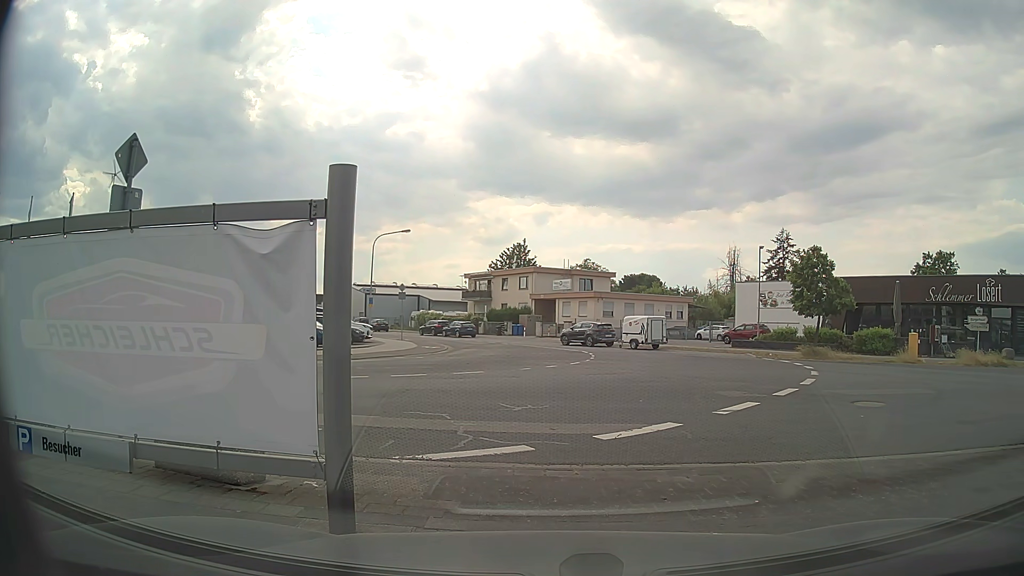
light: Day
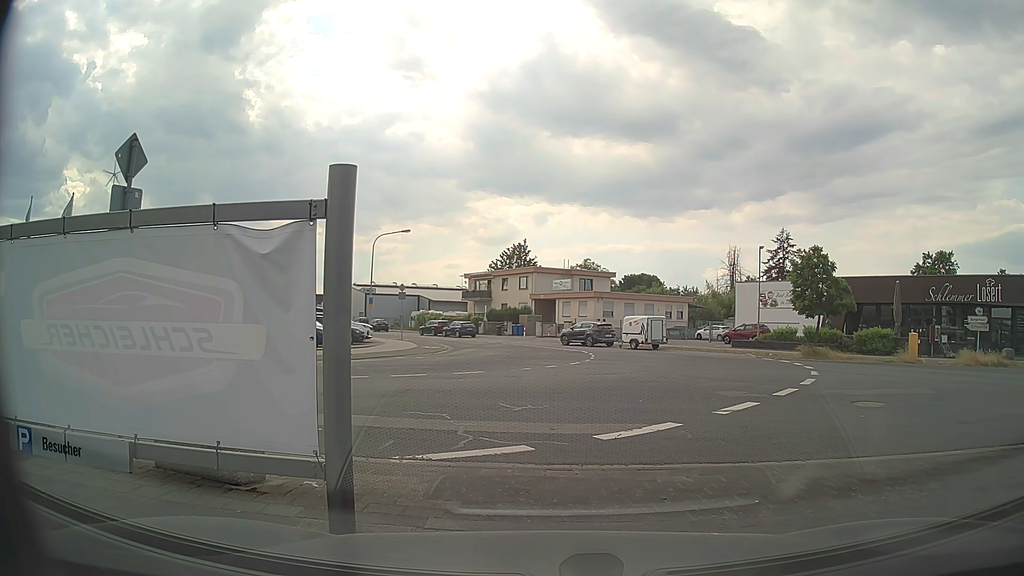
(0.0, 0.0) m; 0°
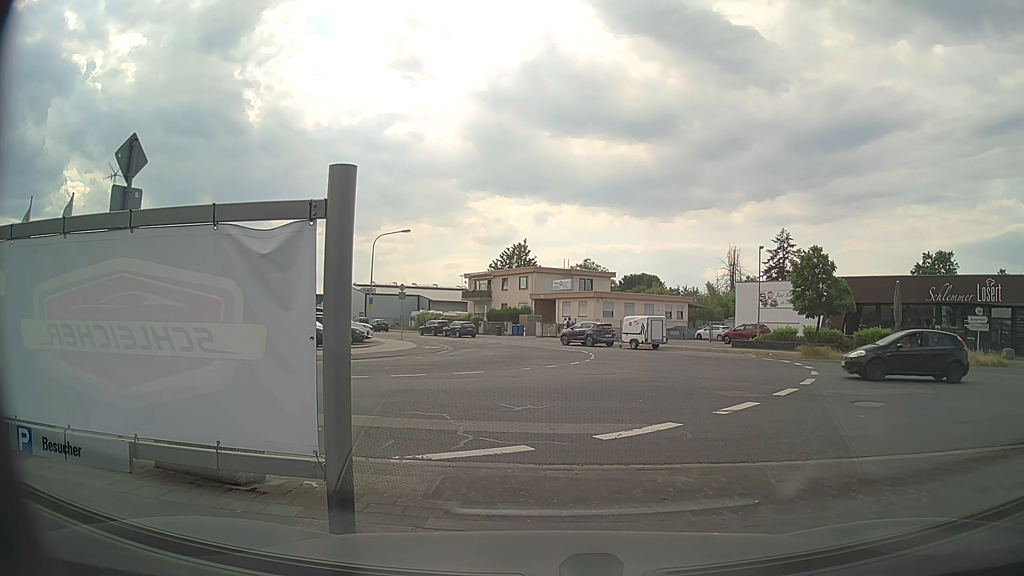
(0.0, 0.0) m; 0°
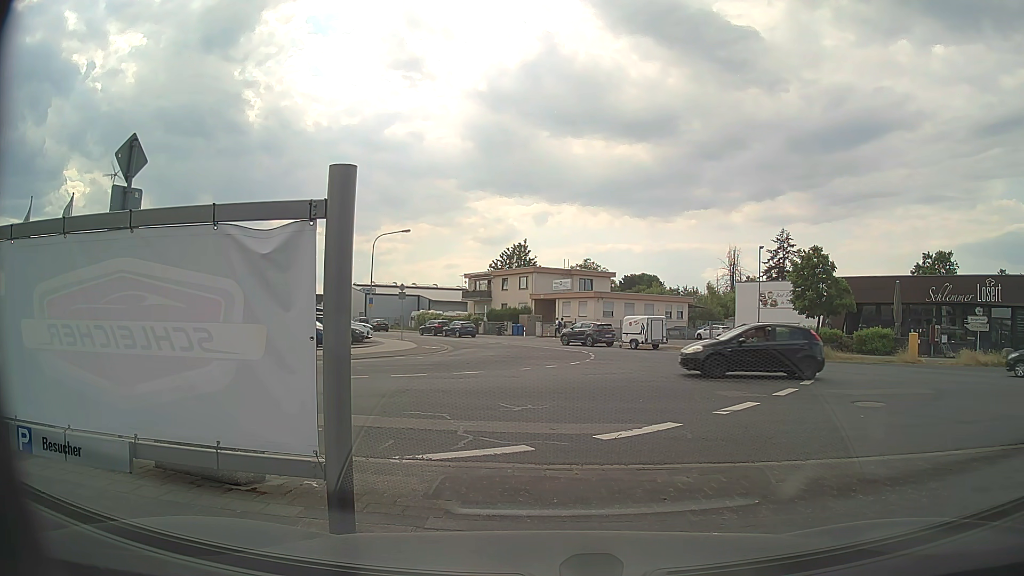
(0.0, 0.0) m; 0°
